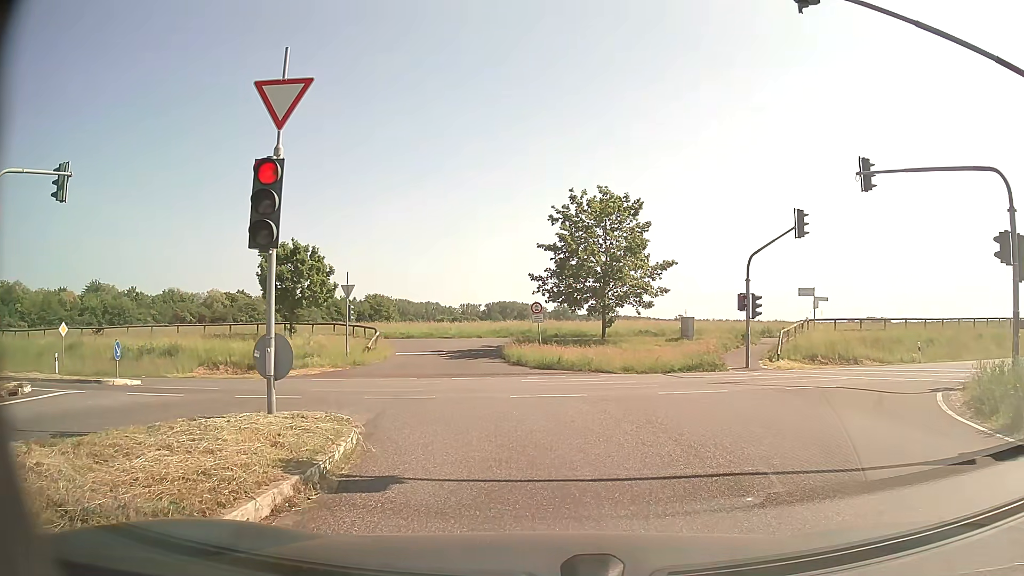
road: unclassified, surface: asphalt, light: Day
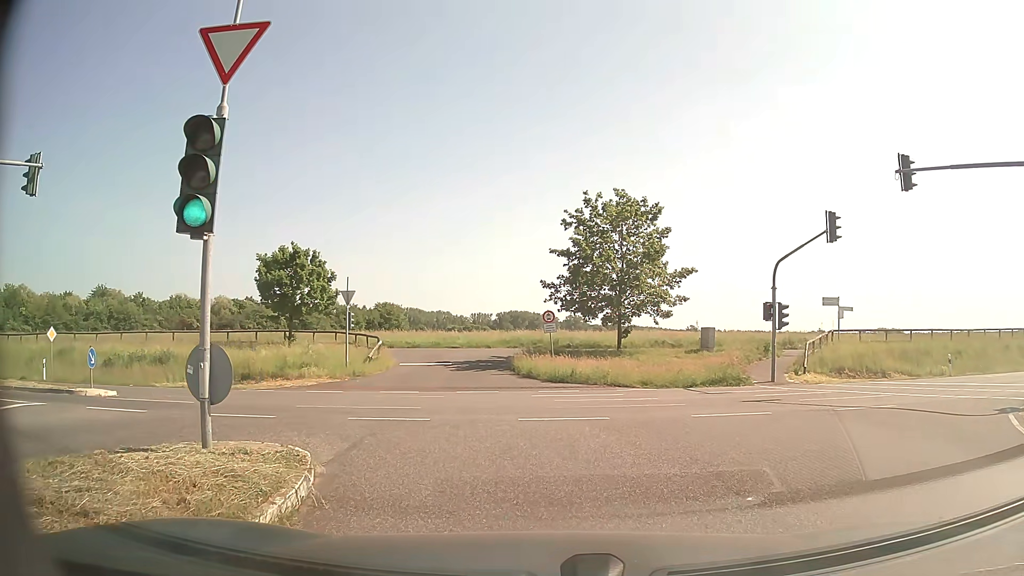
(0.0, +2.2) m; +1°
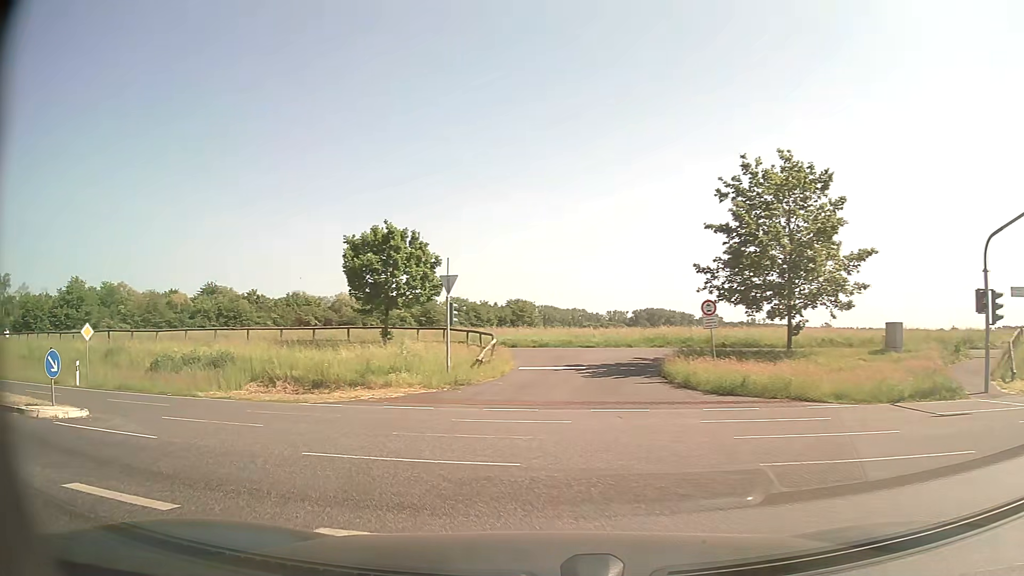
(-0.5, +7.7) m; -11°
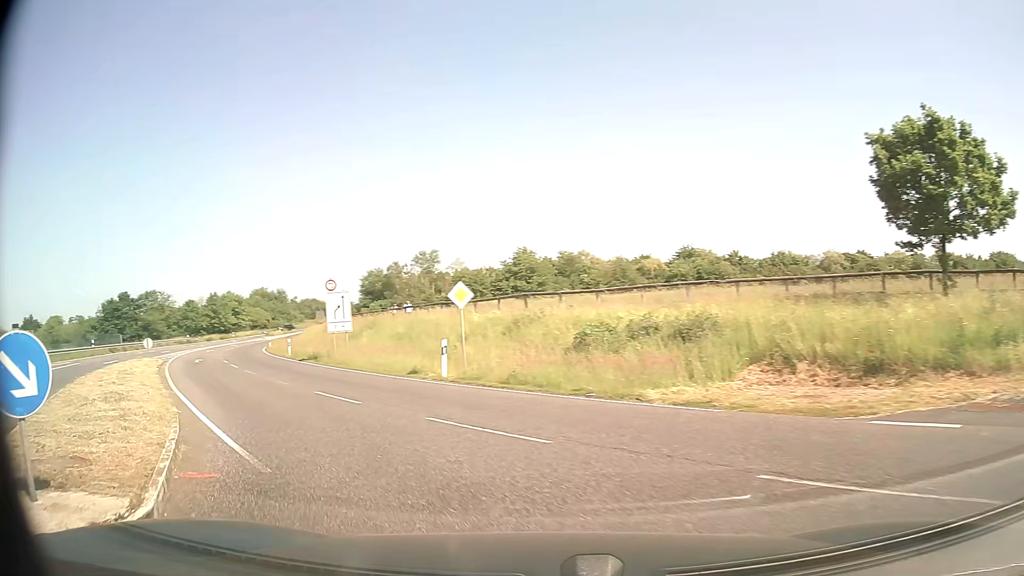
(-4.2, +11.4) m; -40°
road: secondary
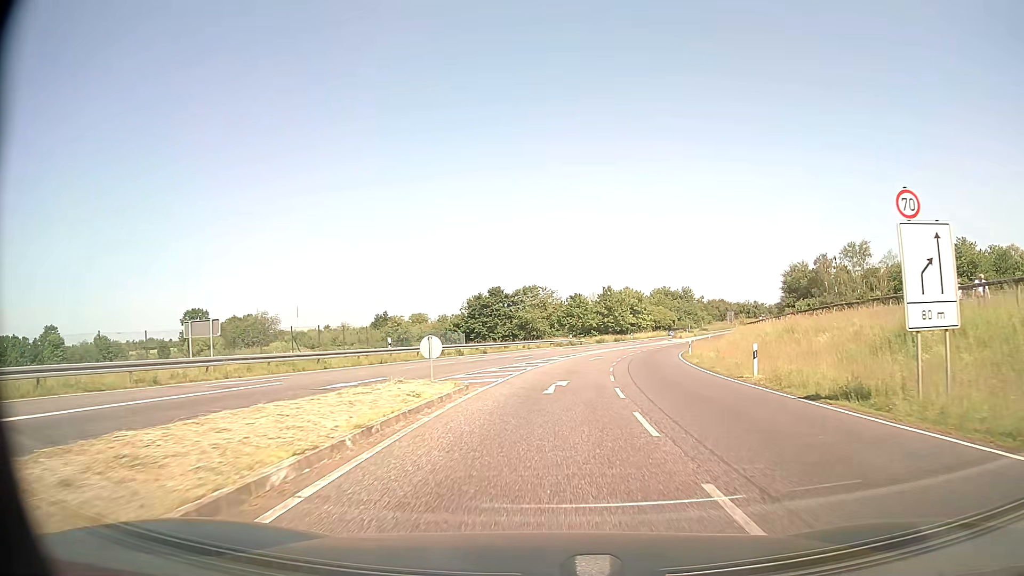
(-9.9, +20.3) m; -35°
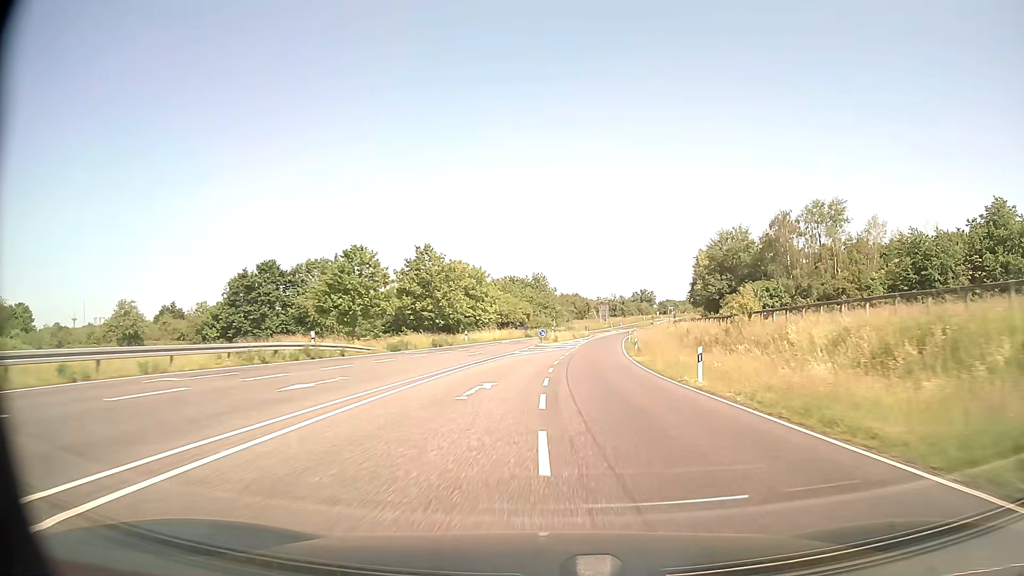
(+5.8, +53.0) m; +14°
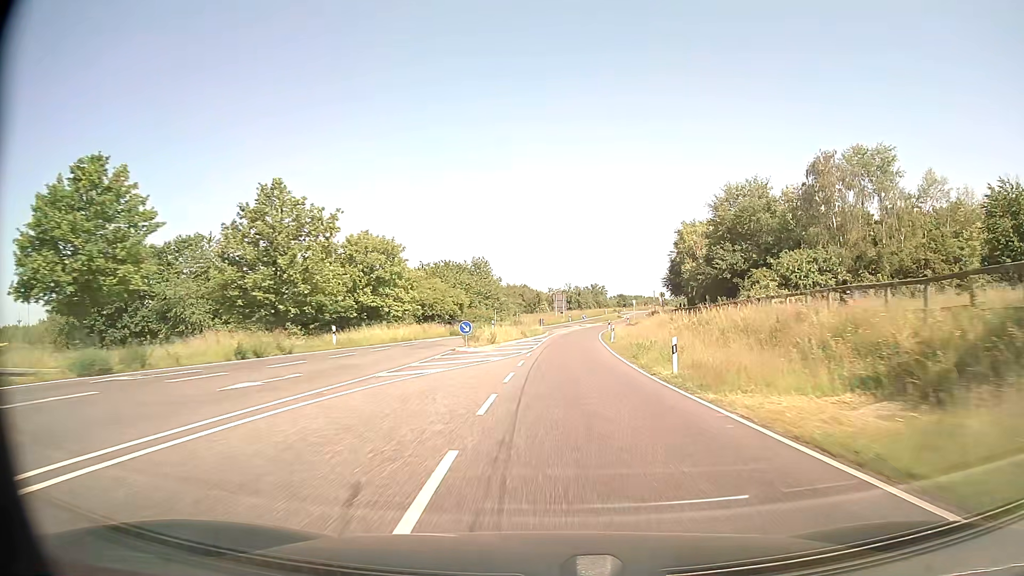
(+1.0, +26.5) m; +4°
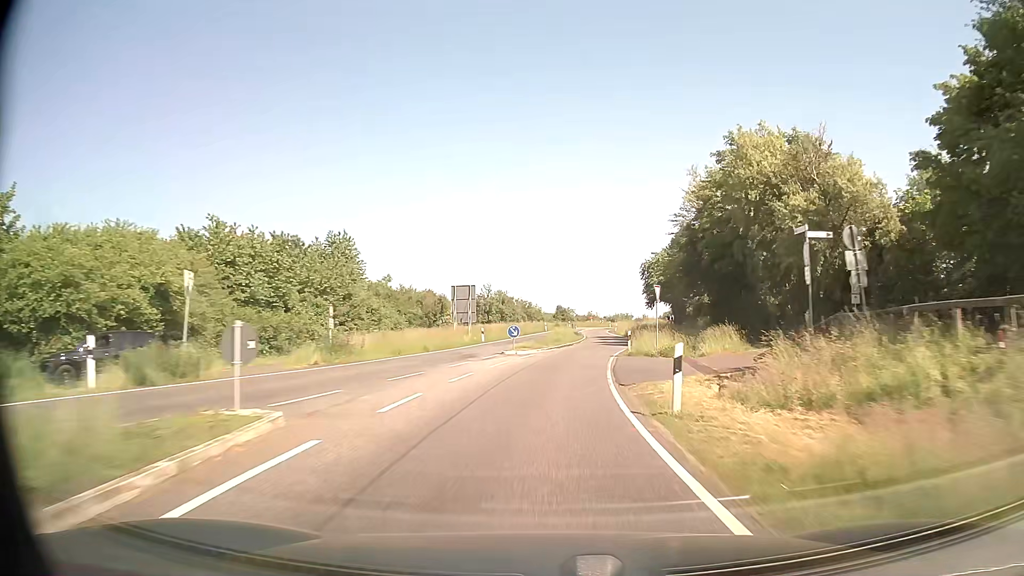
(+2.8, +52.7) m; +6°
(0, +10) (+1, +20) (+2, +30) (+3, +40) (+5, +50) (+6, +60) (+6, +70) (+7, +80) (+8, +90) (+9, +100) m
